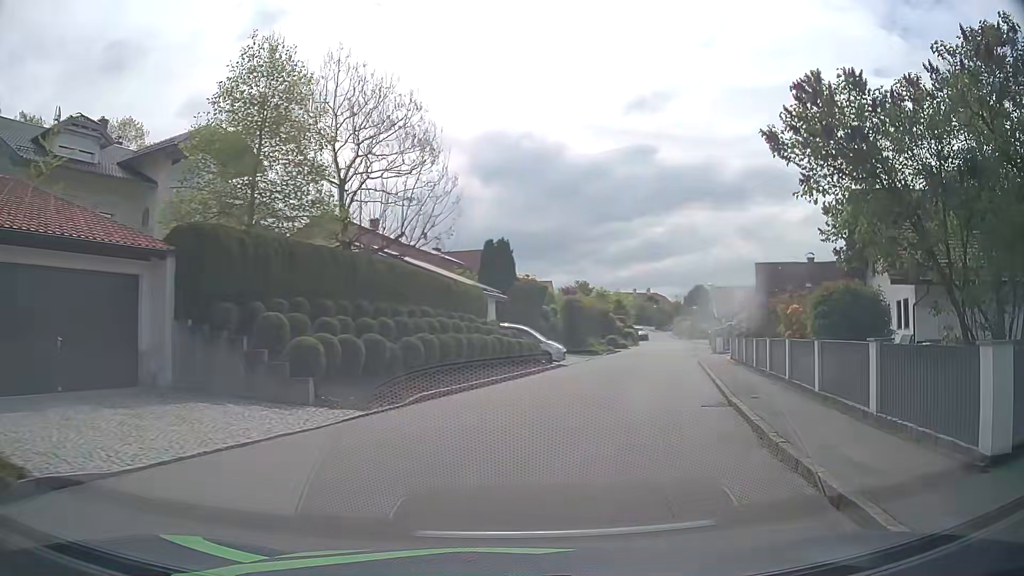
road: residential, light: Day
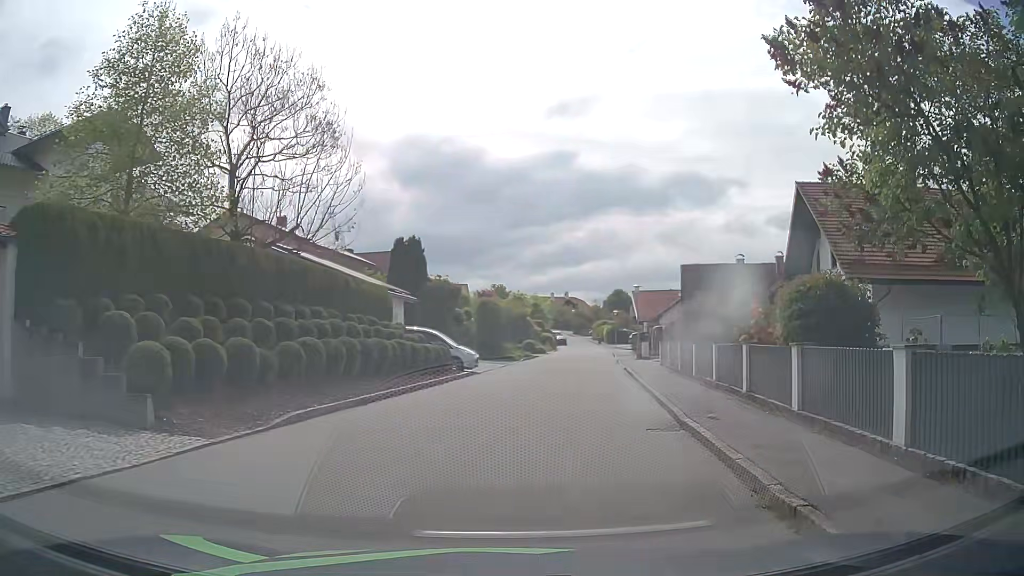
(+0.2, +2.7) m; +8°
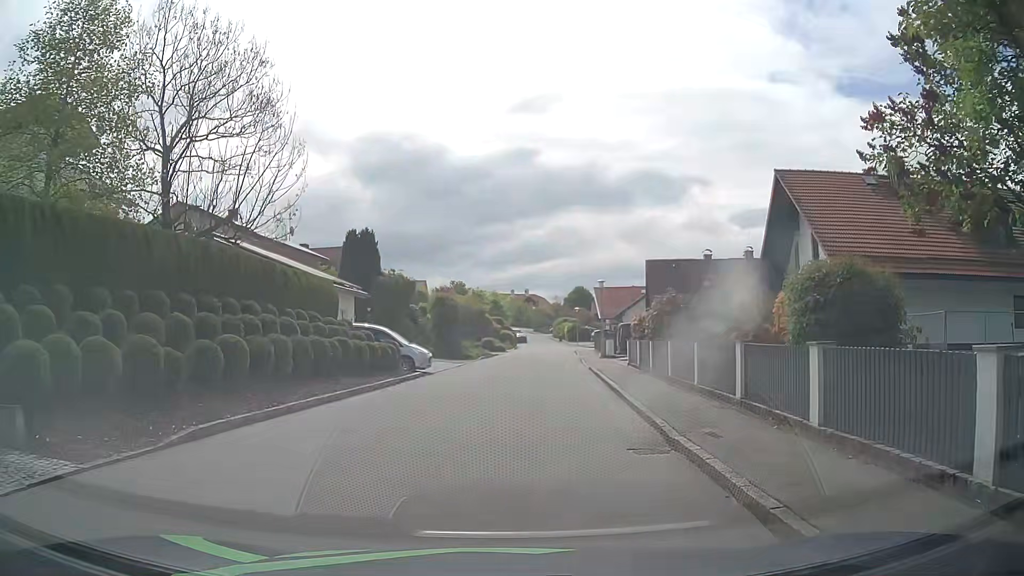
(+0.1, +2.0) m; +2°
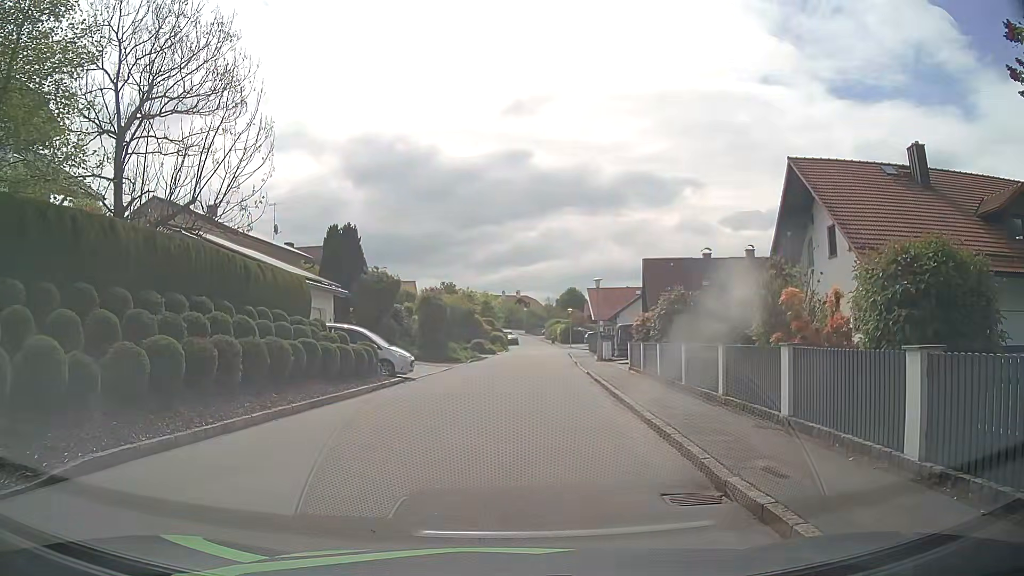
(+0.1, +2.3) m; +2°
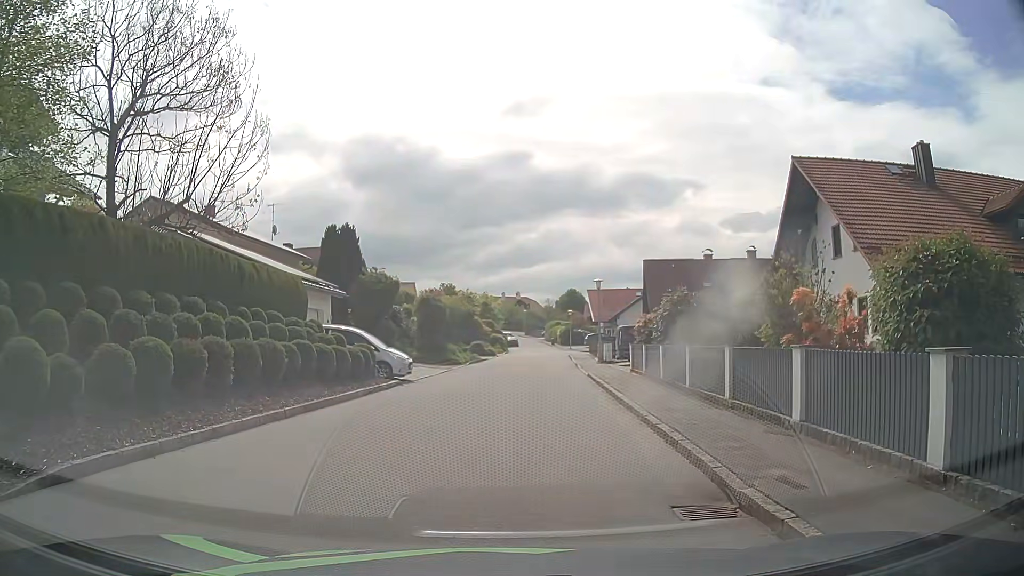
(0.0, +0.4) m; 0°
